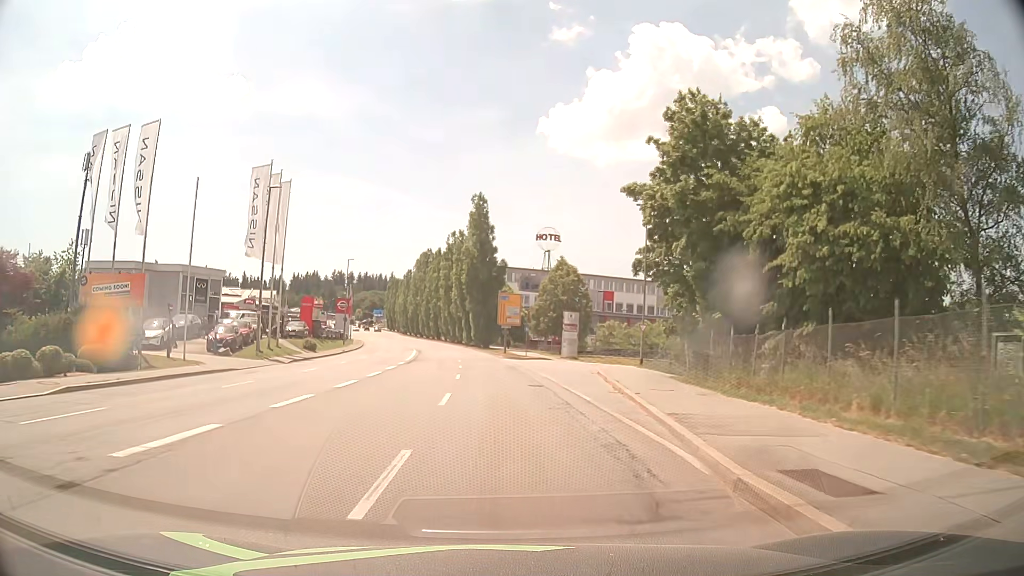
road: tertiary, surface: asphalt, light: Day
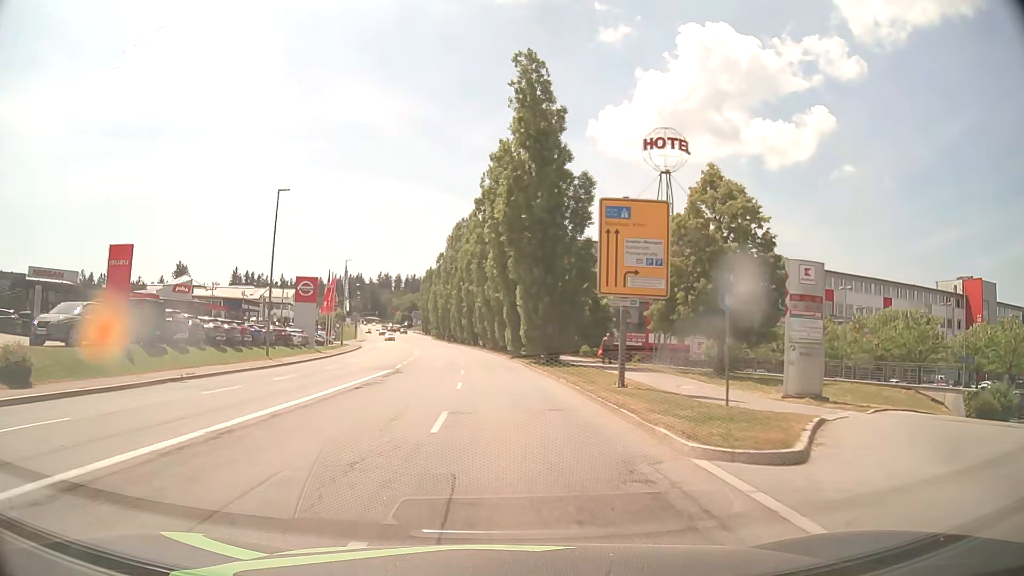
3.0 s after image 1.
(-1.6, +40.6) m; -4°
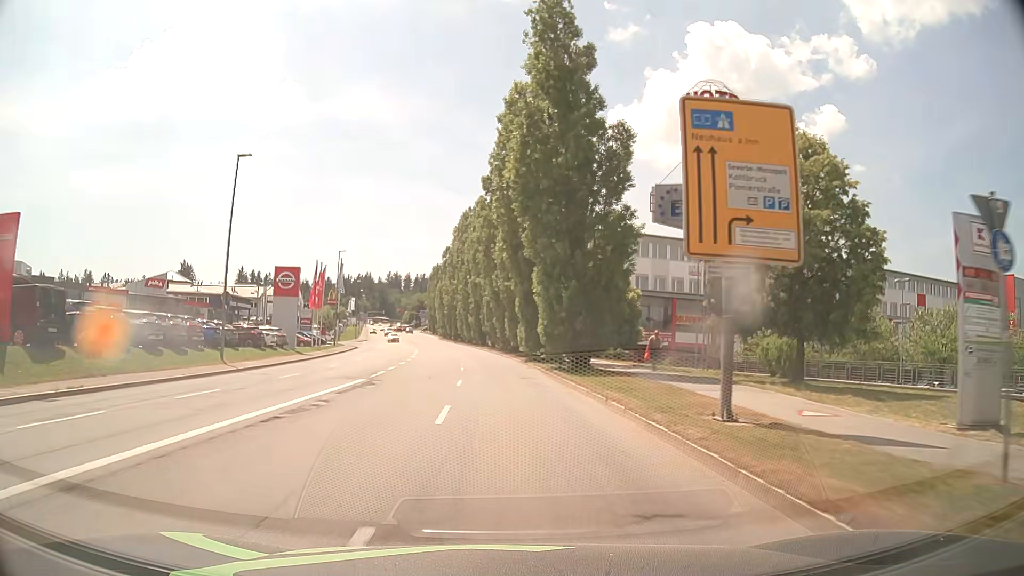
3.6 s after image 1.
(-0.1, +8.3) m; -2°
(0, +10) (0, +20) (-1, +30) (-1, +40) (-2, +50) (-3, +60) (-4, +70) (-6, +80) (-7, +90) (-9, +99) m
